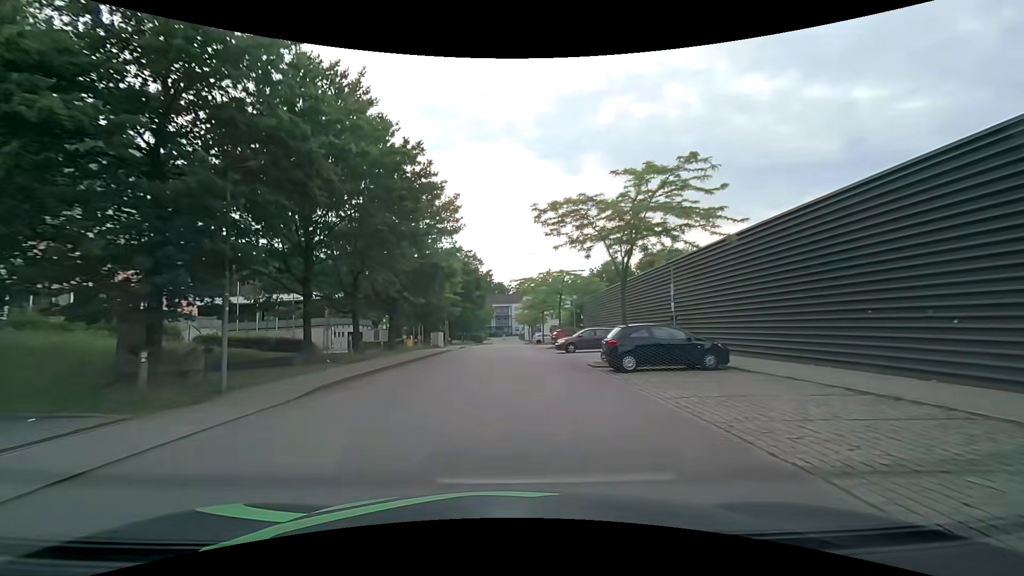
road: residential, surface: asphalt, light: Day
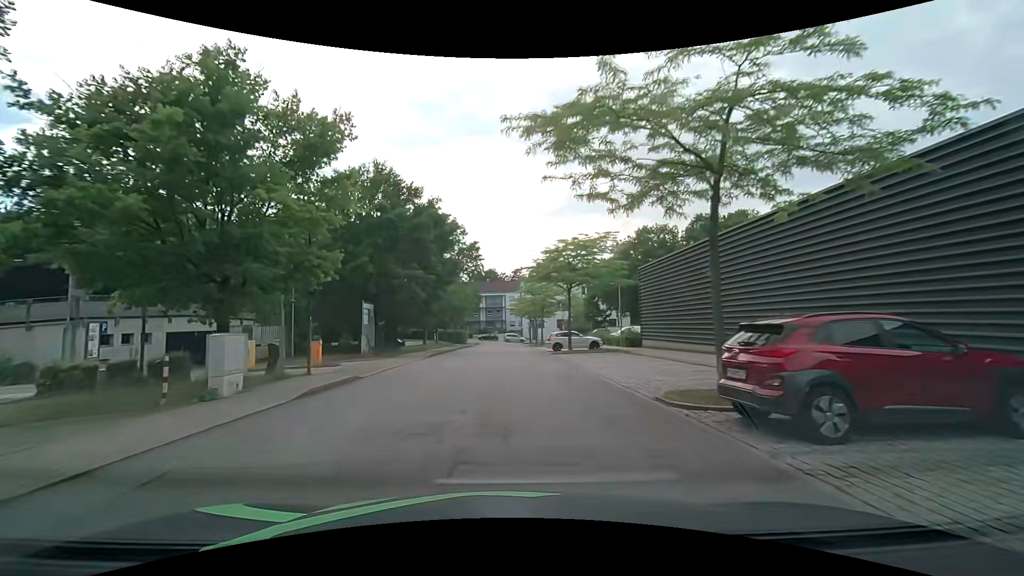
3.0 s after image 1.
(+0.5, +31.7) m; +1°
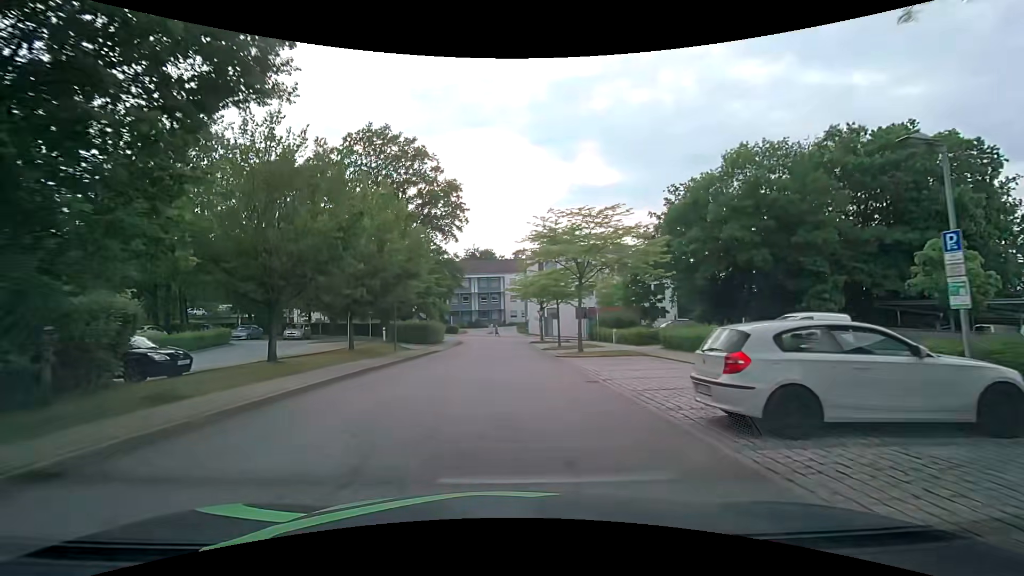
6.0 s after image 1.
(0.0, +29.9) m; -1°
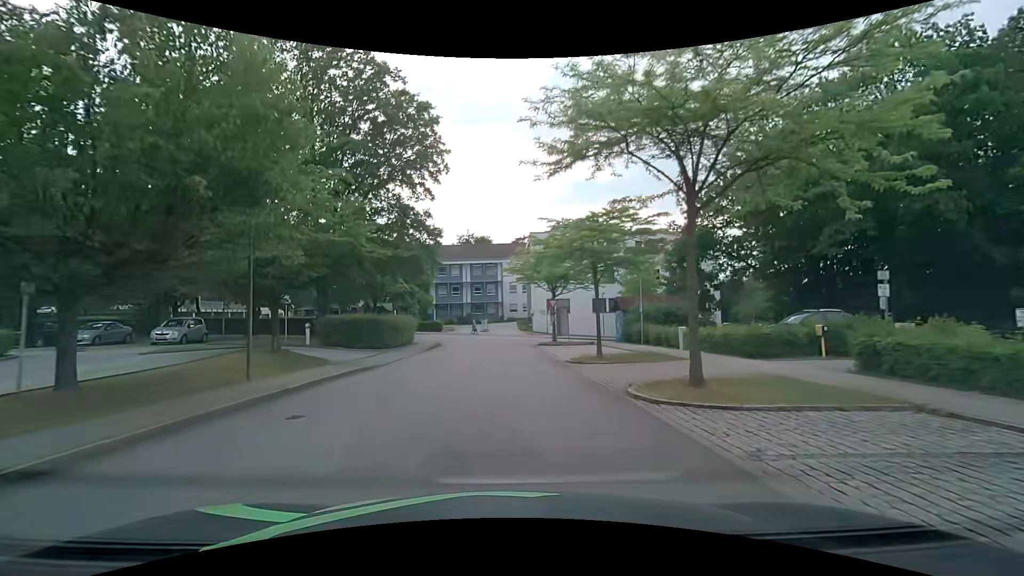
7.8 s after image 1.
(+0.1, +16.1) m; +1°
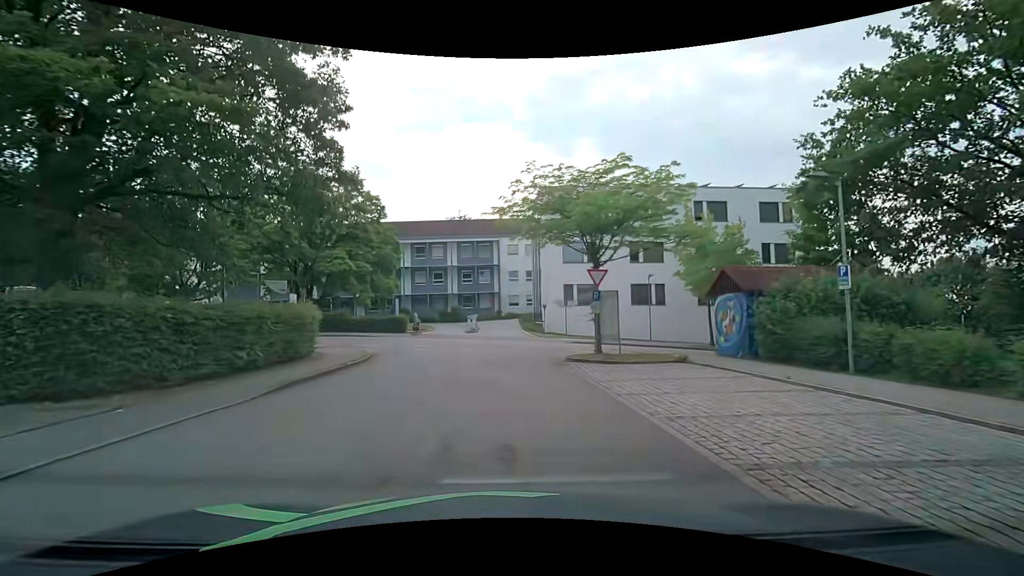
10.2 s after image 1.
(0.0, +19.4) m; 0°
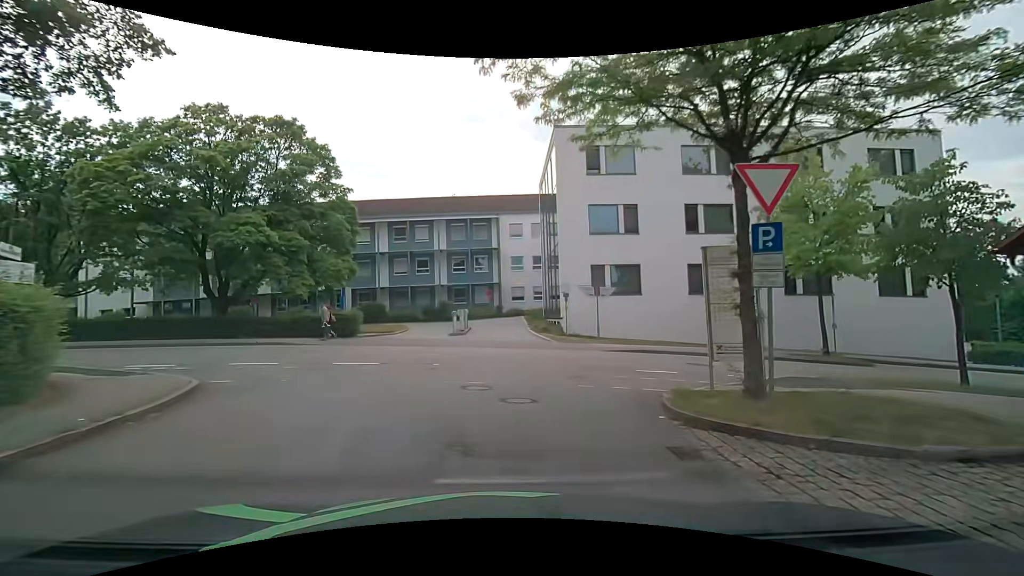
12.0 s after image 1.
(0.0, +12.3) m; -1°
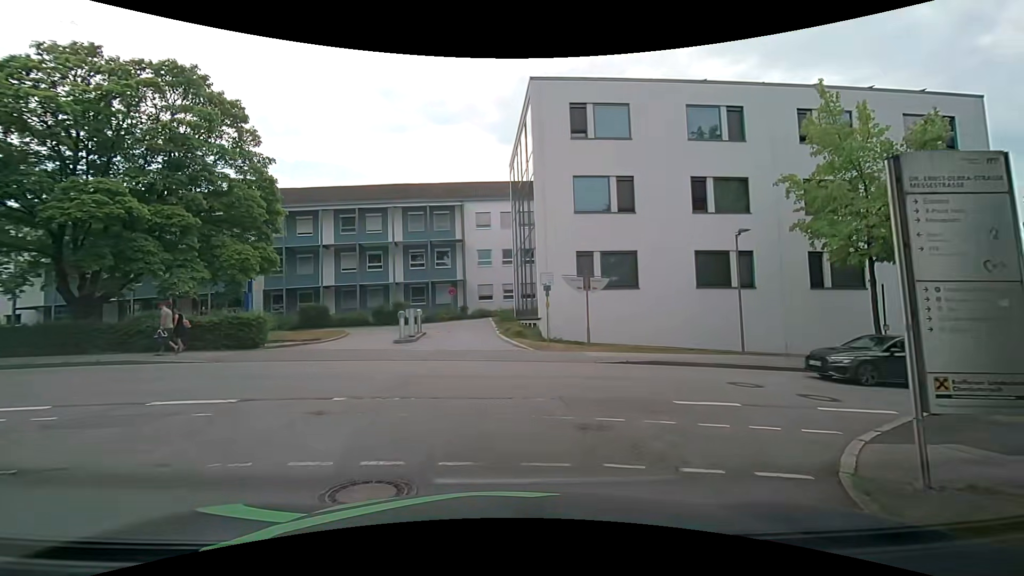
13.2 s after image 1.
(+0.2, +5.8) m; +5°
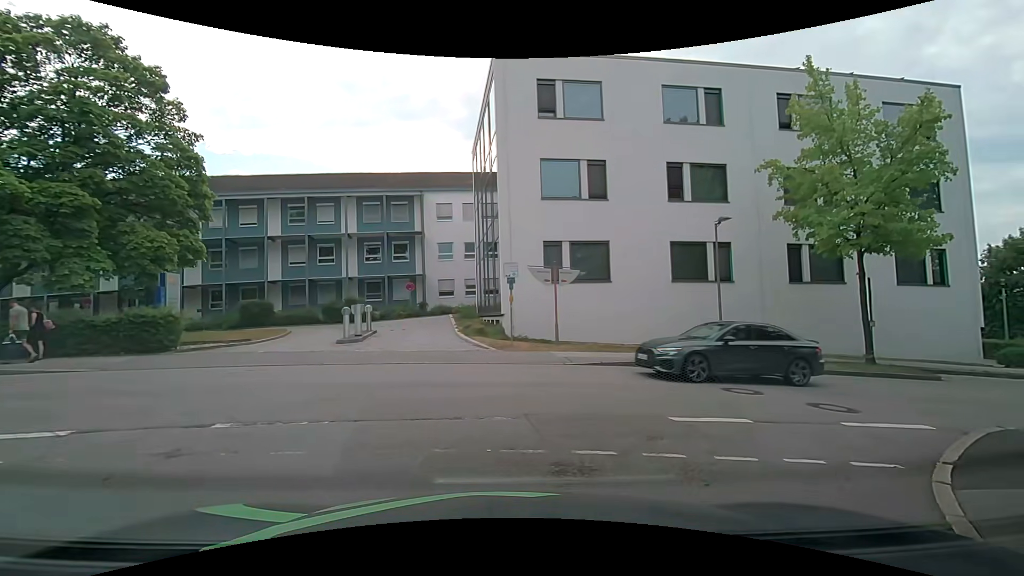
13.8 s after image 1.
(0.0, +2.0) m; +2°
